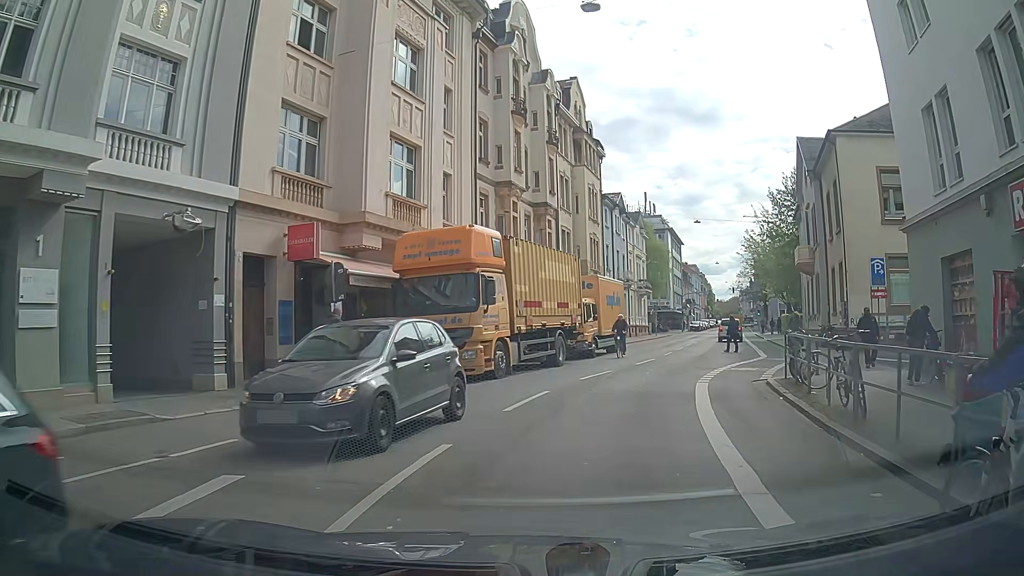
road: tertiary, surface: asphalt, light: Day
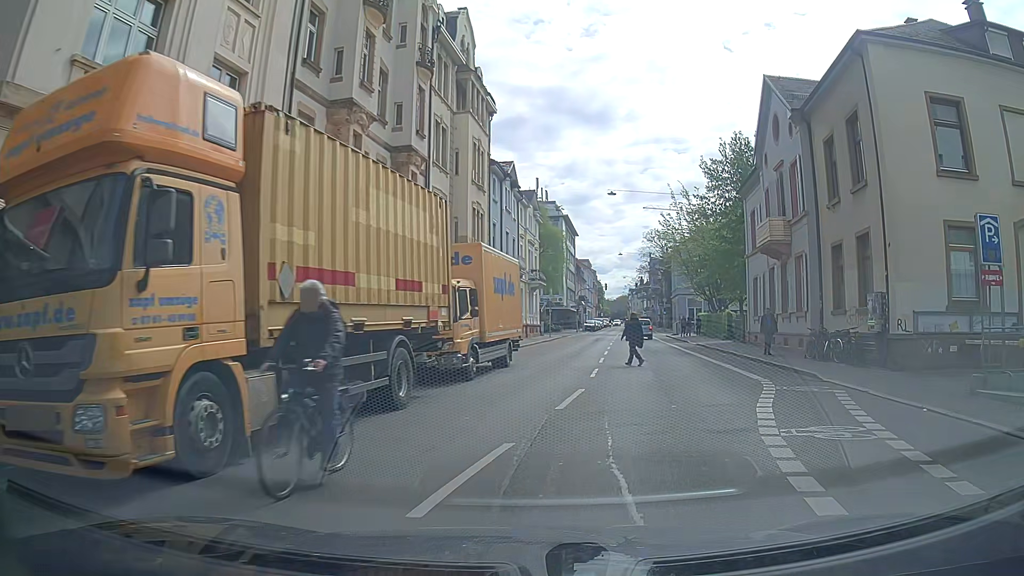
(+0.8, +11.6) m; +8°
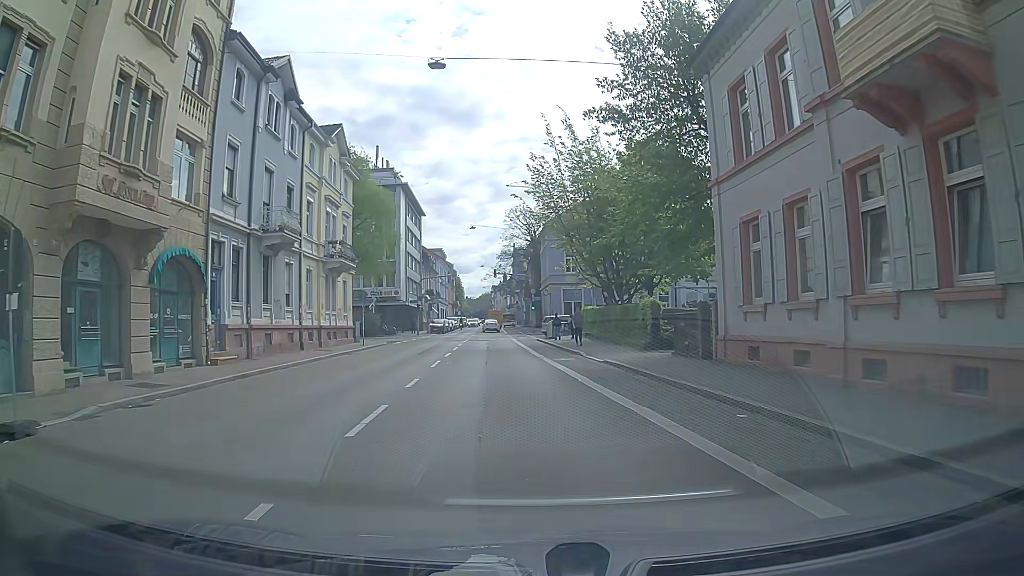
(+3.3, +20.7) m; +11°
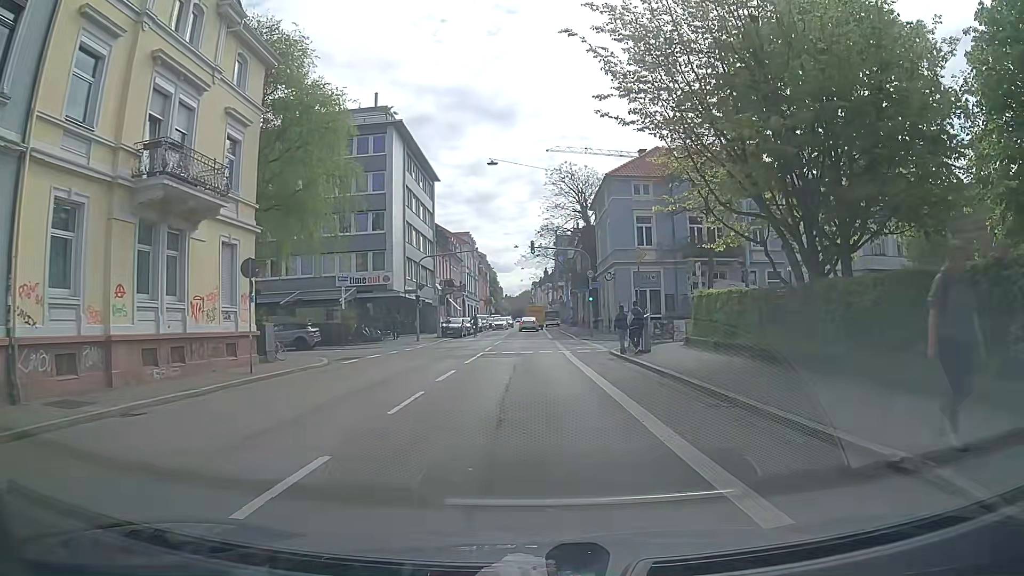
(-0.5, +22.5) m; -3°
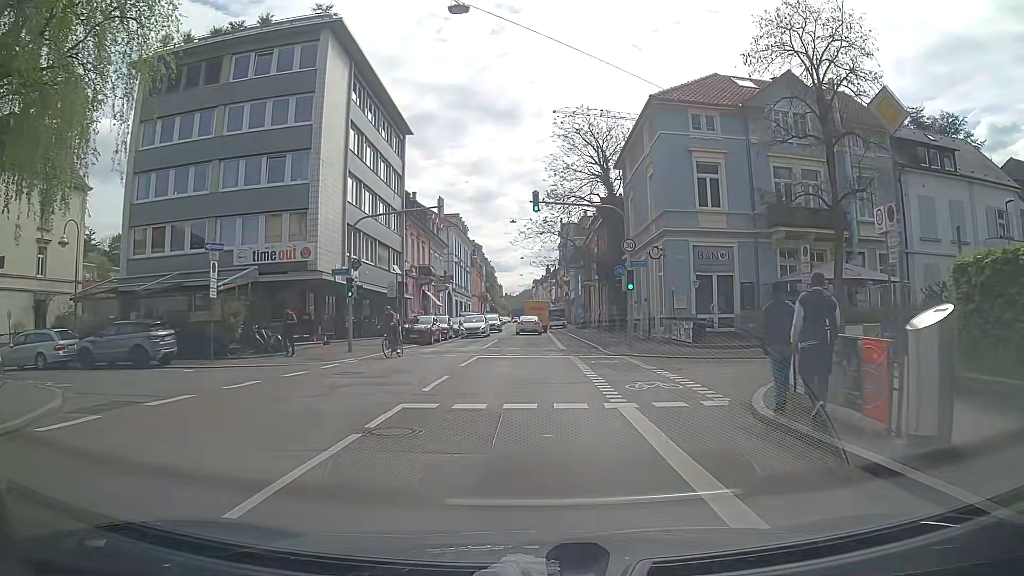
(+0.2, +17.1) m; +1°
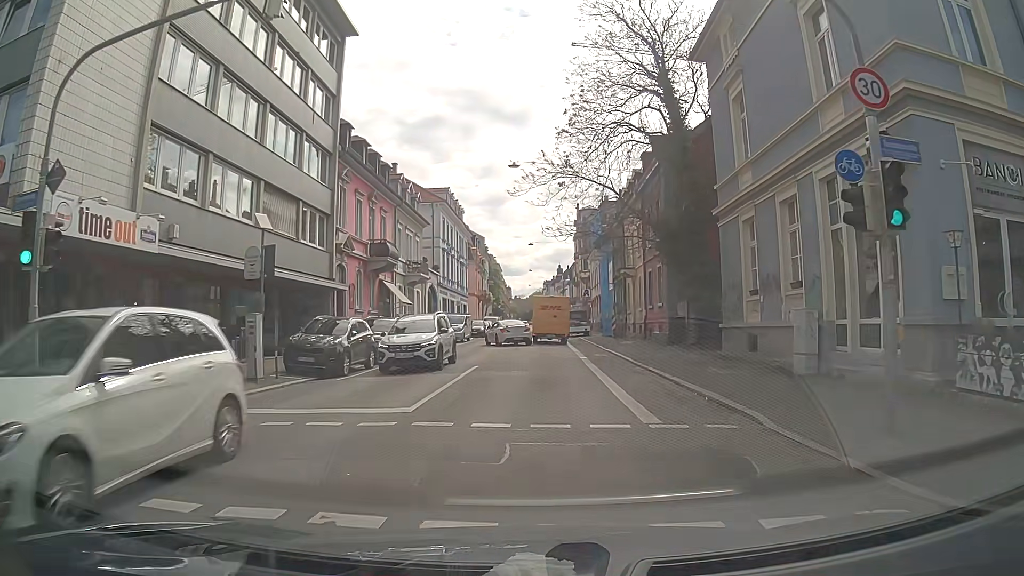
(-0.1, +19.7) m; -2°
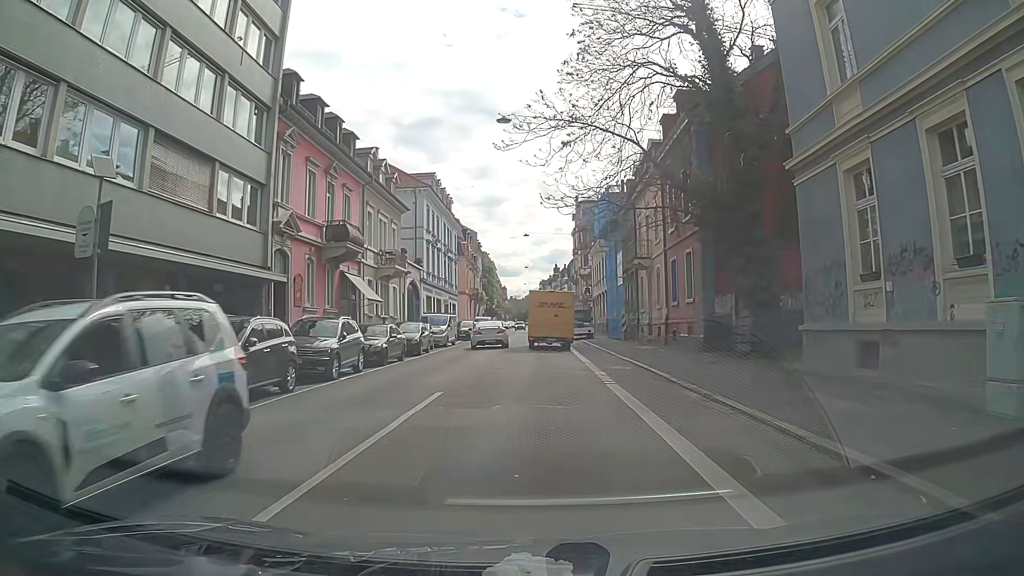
(+0.2, +7.3) m; +2°
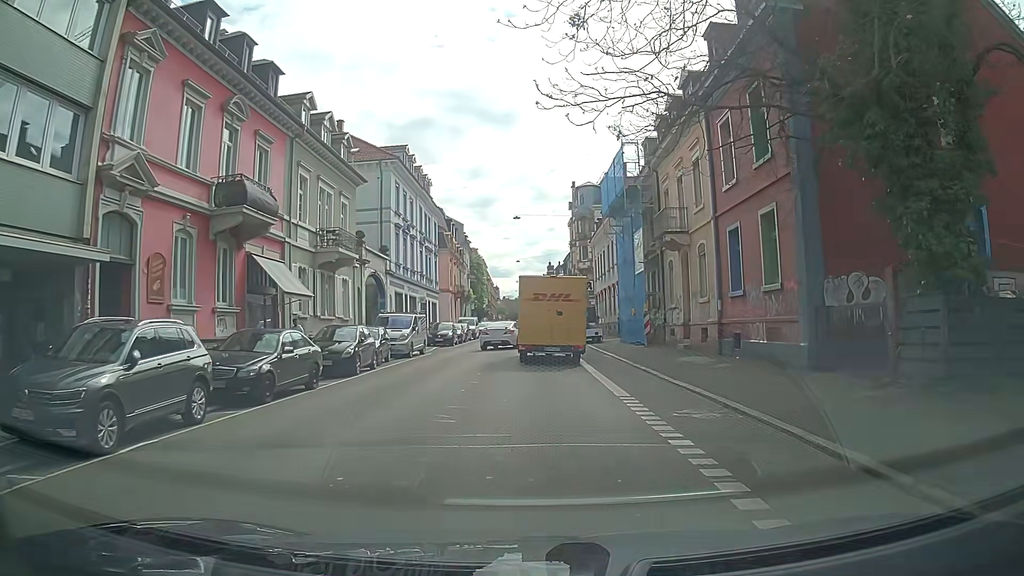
(-0.1, +10.1) m; -2°
